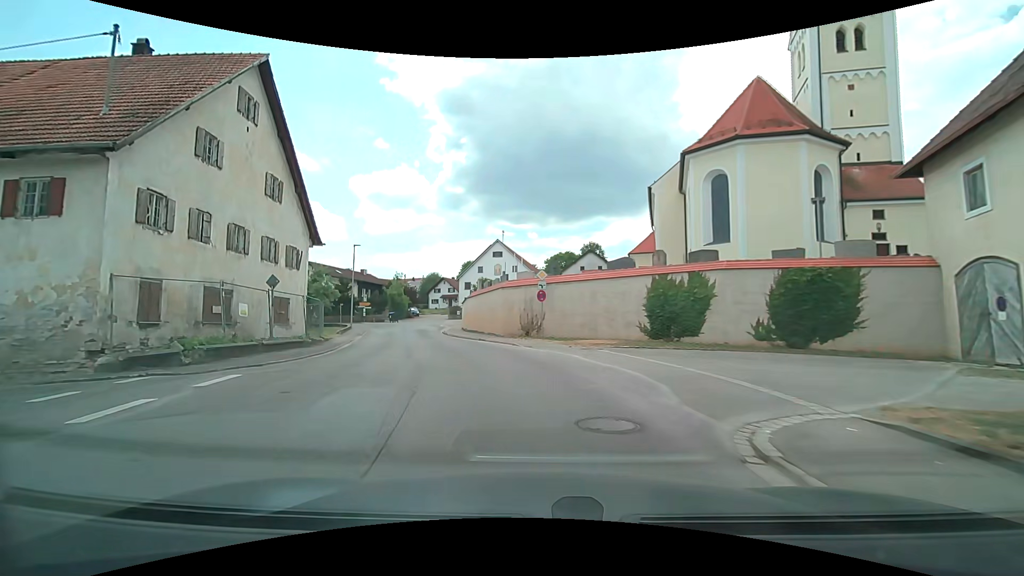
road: secondary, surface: asphalt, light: Day
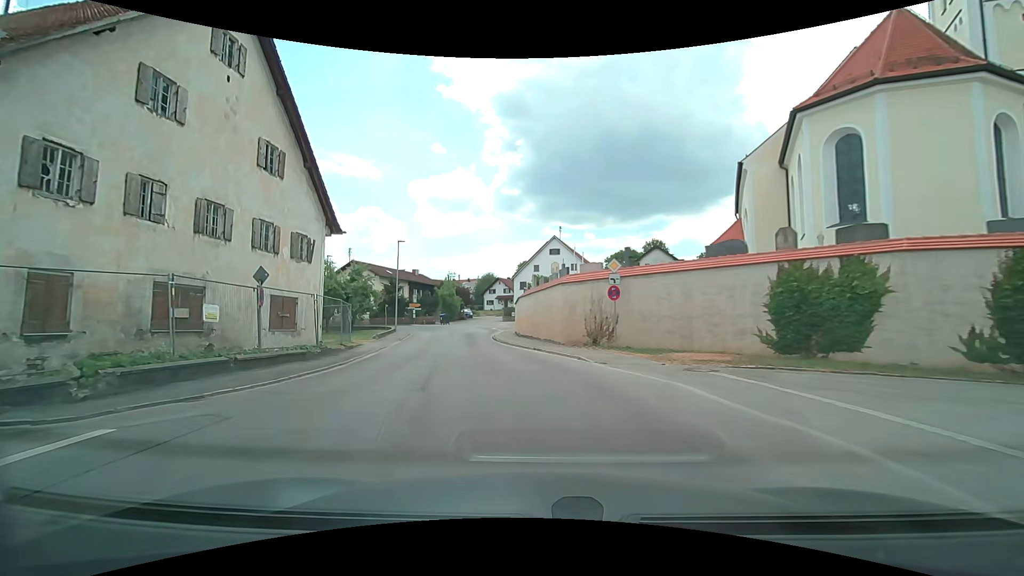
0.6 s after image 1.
(-0.3, +5.3) m; -7°
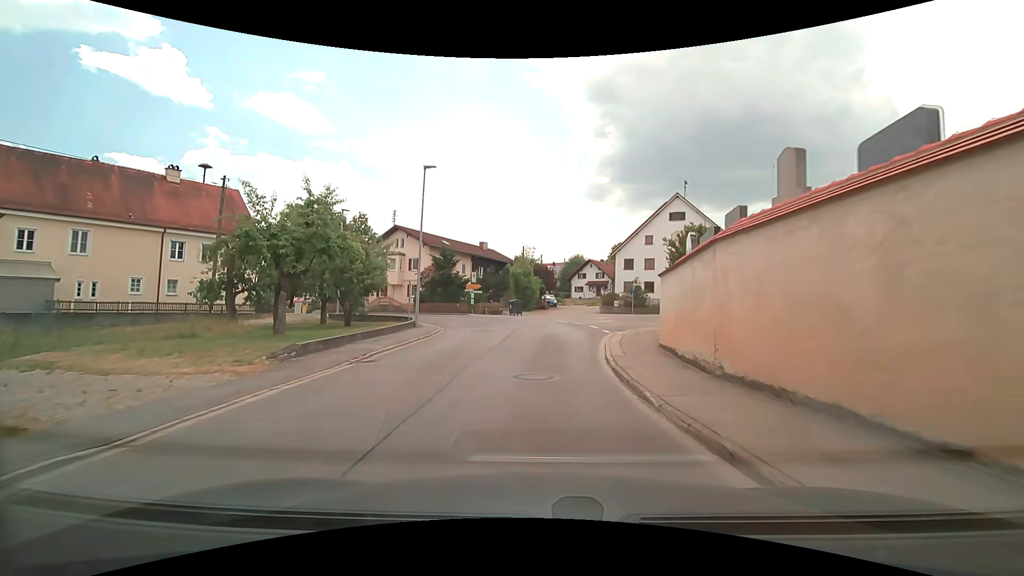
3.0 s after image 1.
(-2.5, +21.1) m; -10°
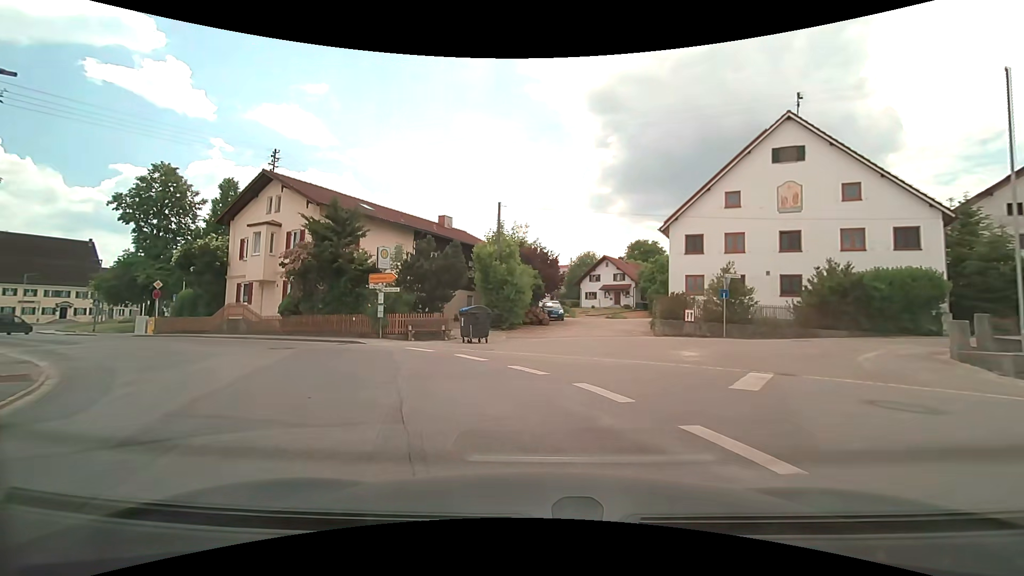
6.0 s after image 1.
(+0.7, +25.0) m; 0°
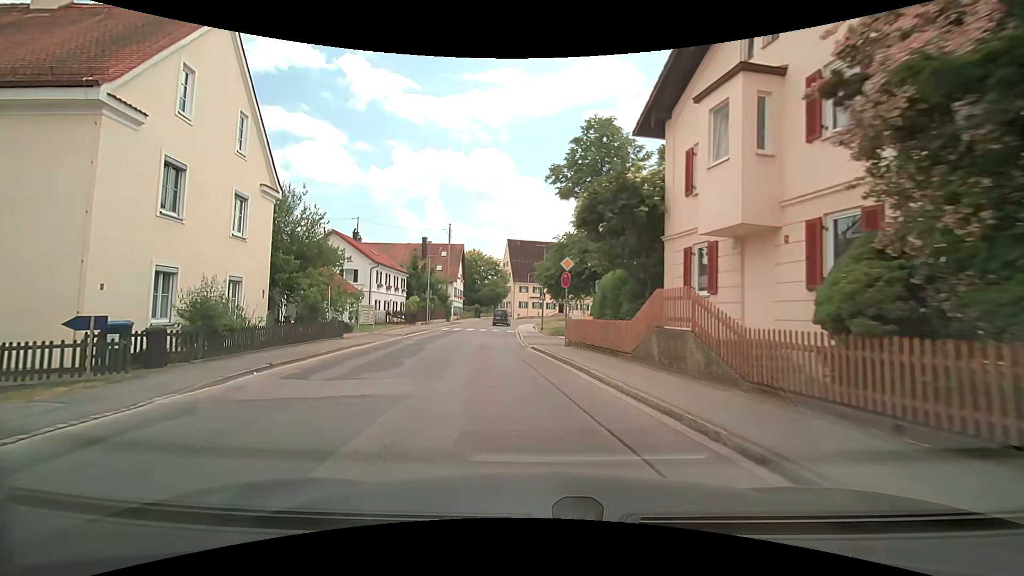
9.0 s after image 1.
(-8.5, +18.4) m; -52°
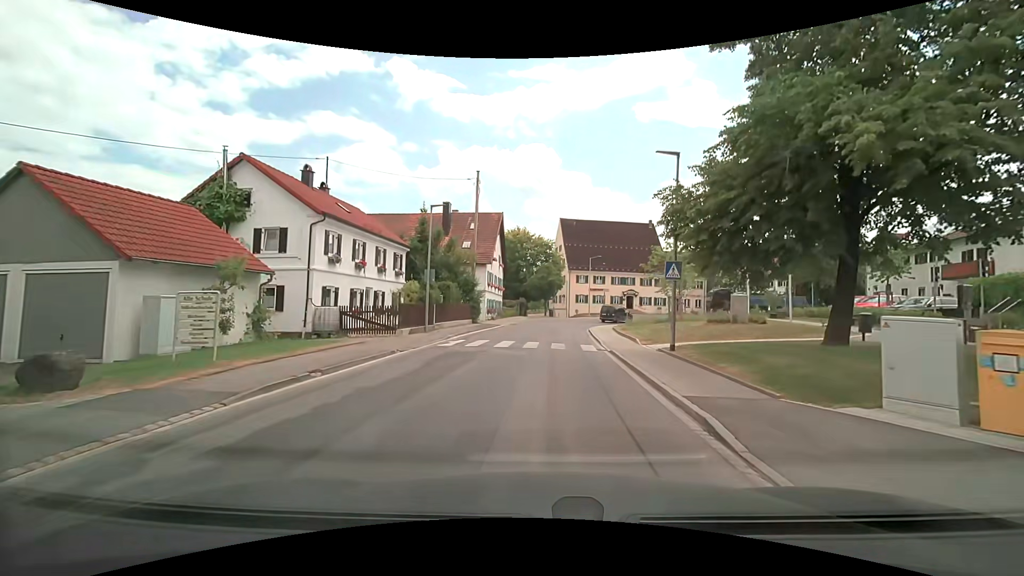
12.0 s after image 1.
(-1.7, +21.1) m; -3°
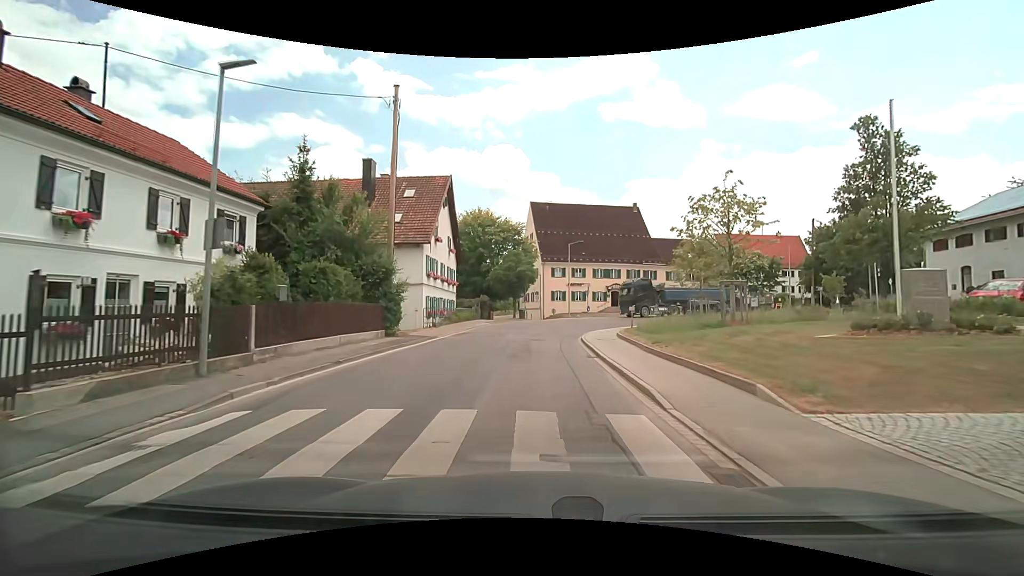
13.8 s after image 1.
(+0.2, +14.2) m; +2°
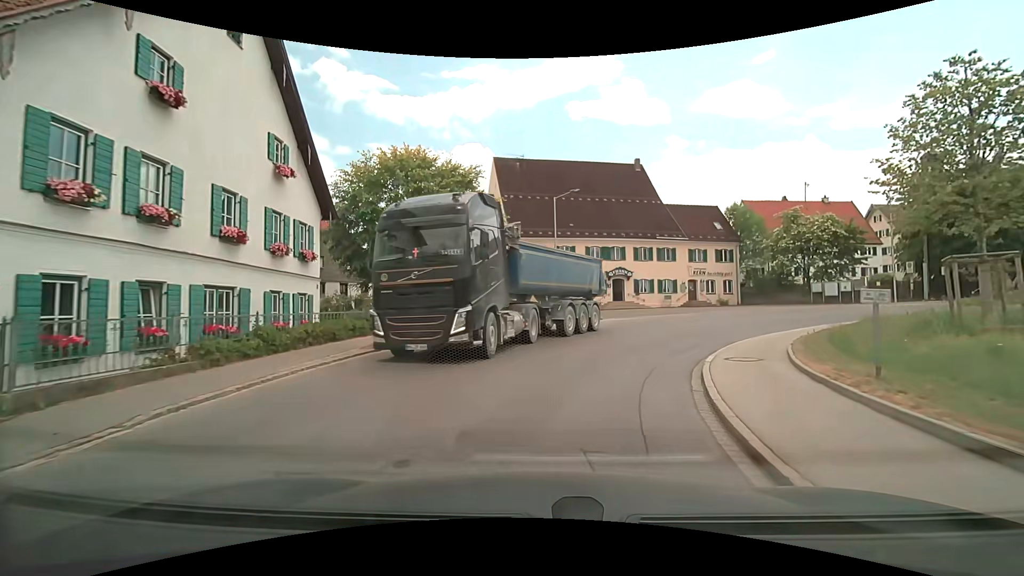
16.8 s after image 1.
(+0.3, +22.3) m; +3°
(+1, +10) (+5, +19) (+11, +27) (+20, +30) (+30, +31) (+40, +30) (+50, +29) (+60, +28) (+70, +27) (+80, +27) m
